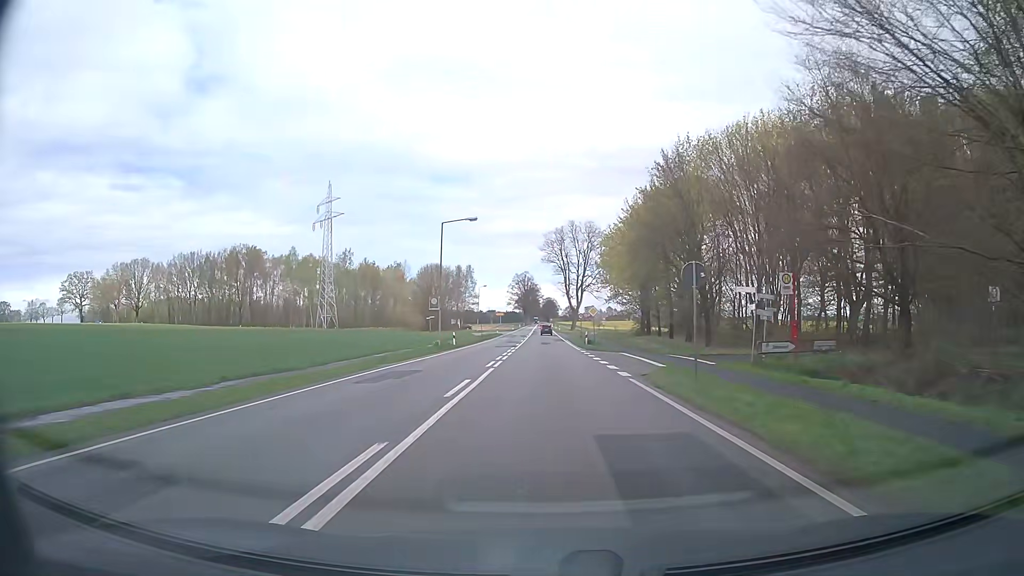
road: primary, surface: asphalt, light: Day
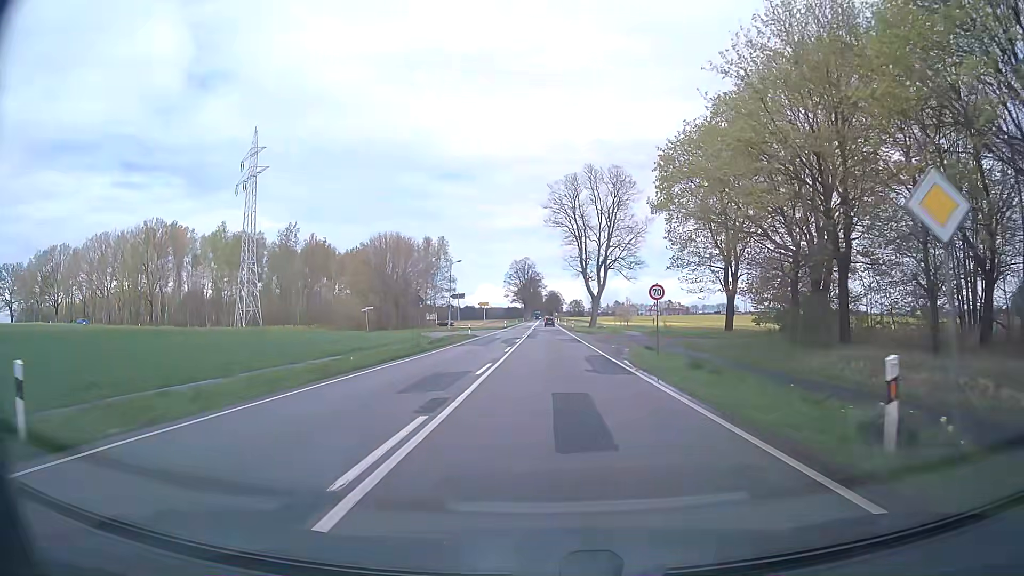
(0.0, +44.2) m; 0°
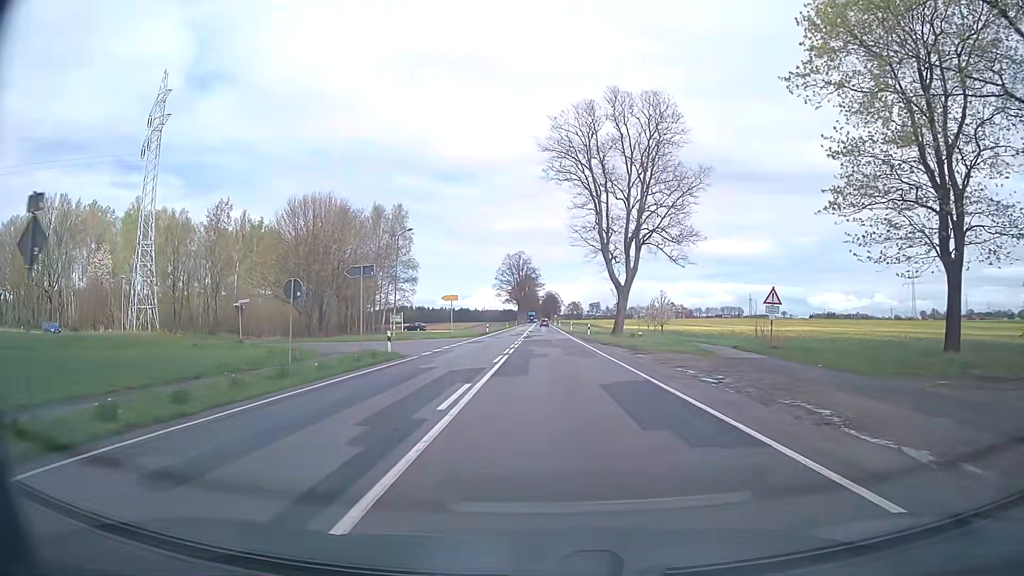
(0.0, +31.3) m; 0°
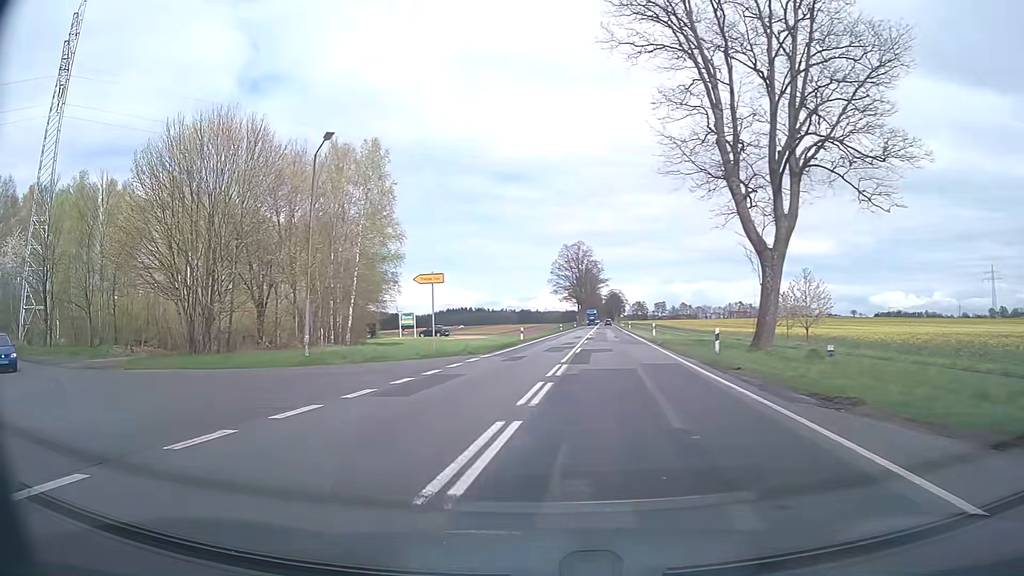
(+0.1, +29.0) m; -5°
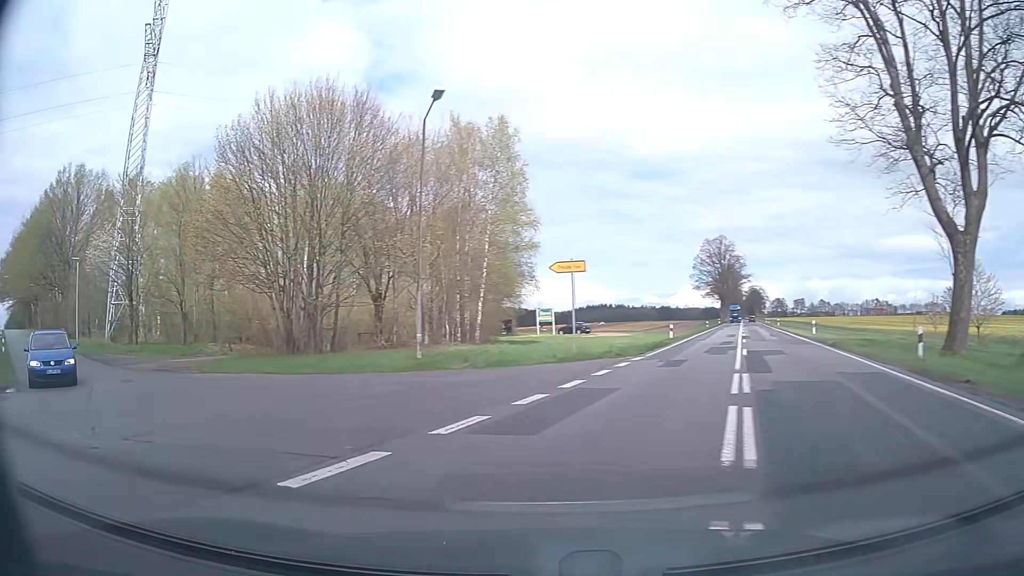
(-0.4, +4.8) m; -10°
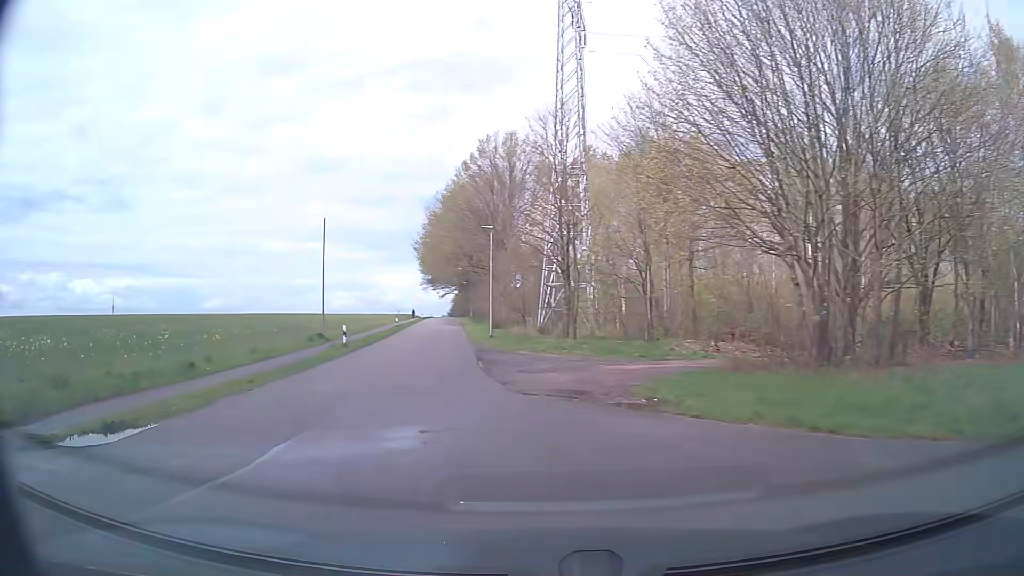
(-5.5, +12.5) m; -44°
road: unclassified
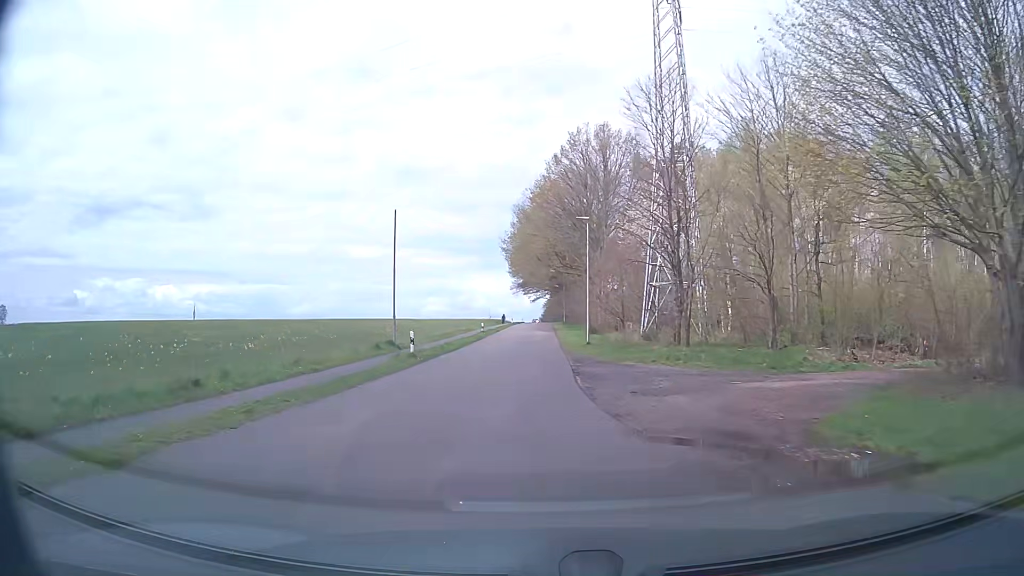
(-0.3, +5.3) m; -7°
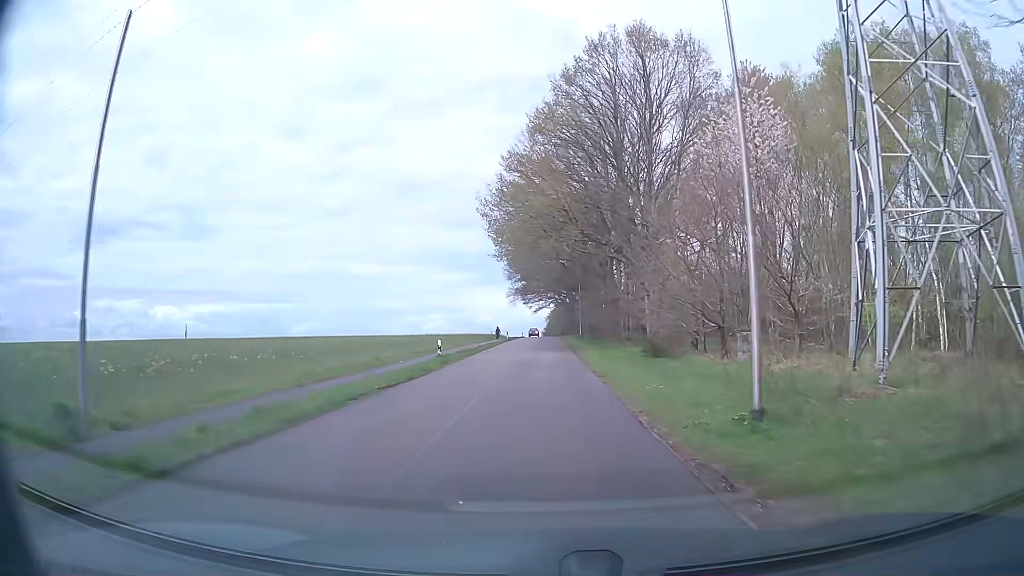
(-0.2, +26.7) m; 0°
(0, +10) (0, +20) (0, +30) (+1, +40) (+1, +50) (+1, +60) (+1, +70) (+1, +80) (+1, +90) (+1, +100) m
